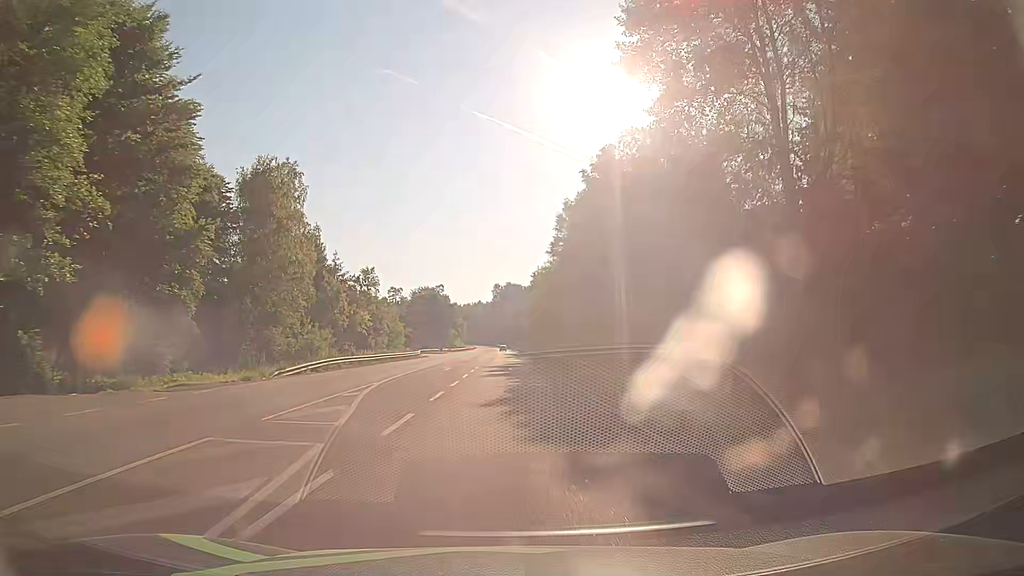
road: secondary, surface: asphalt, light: Day
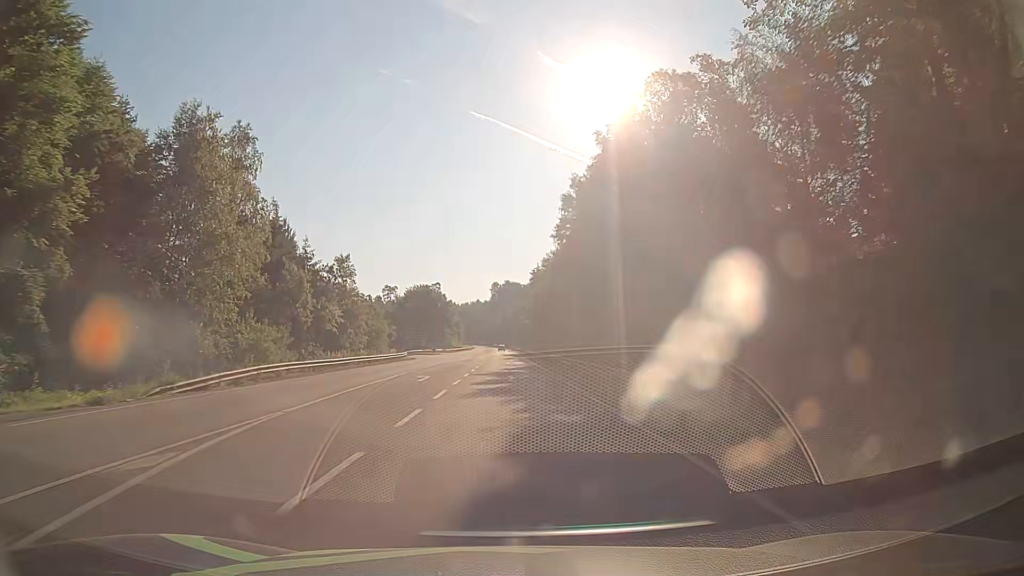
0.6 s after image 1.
(0.0, +10.7) m; 0°
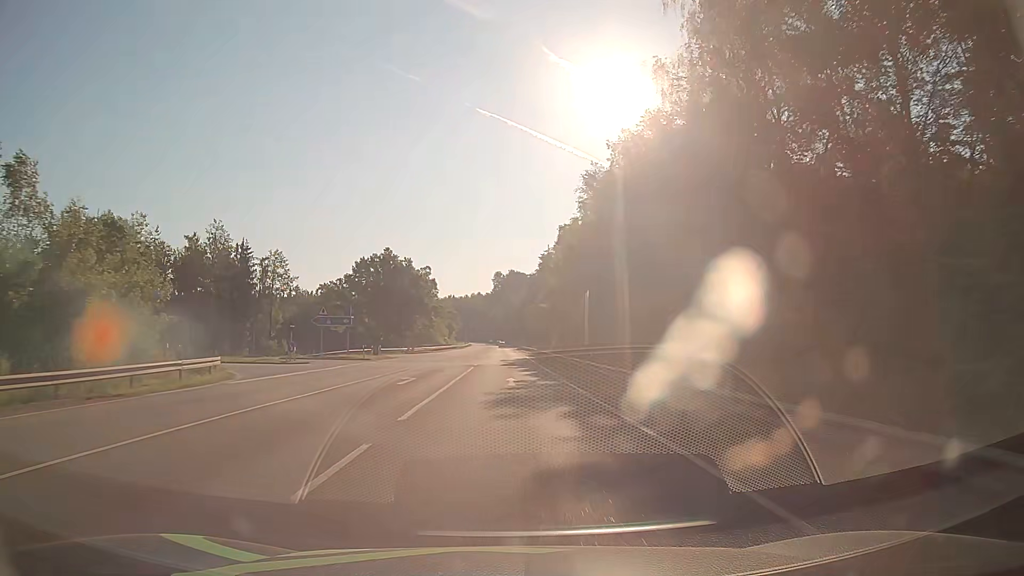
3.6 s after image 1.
(-0.1, +53.7) m; 0°
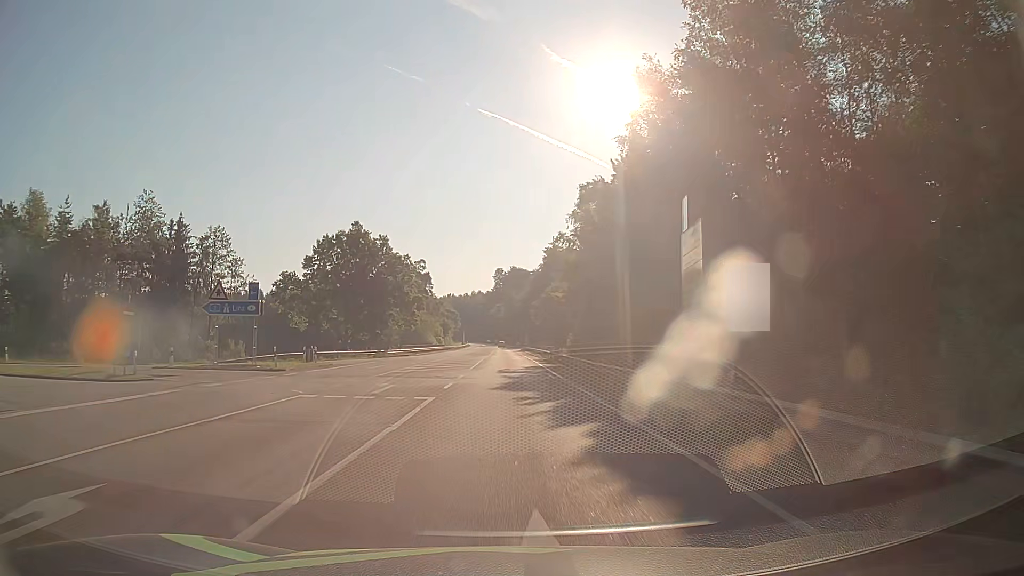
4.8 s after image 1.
(+0.1, +21.5) m; 0°
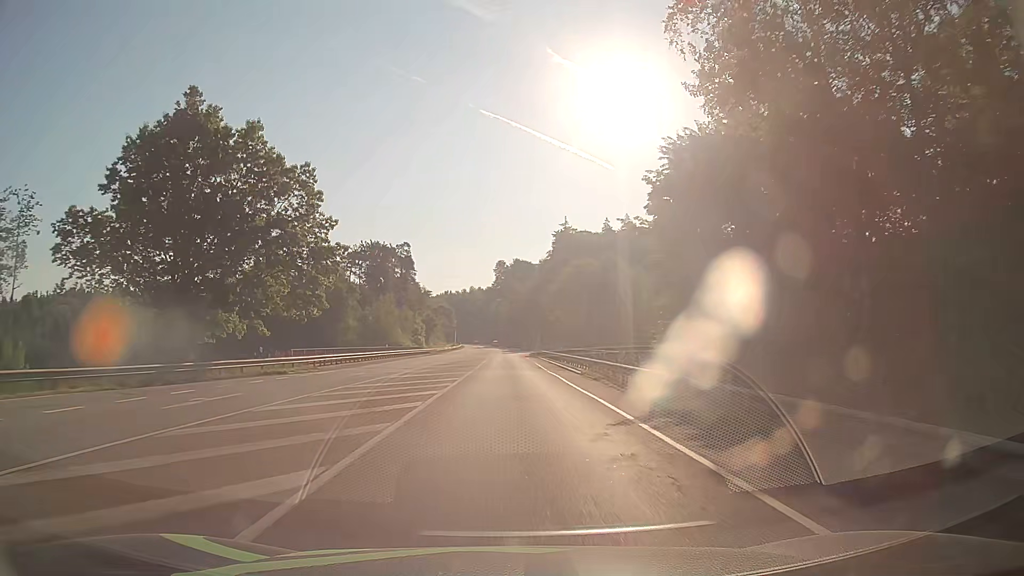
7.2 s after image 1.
(-0.1, +43.0) m; 0°
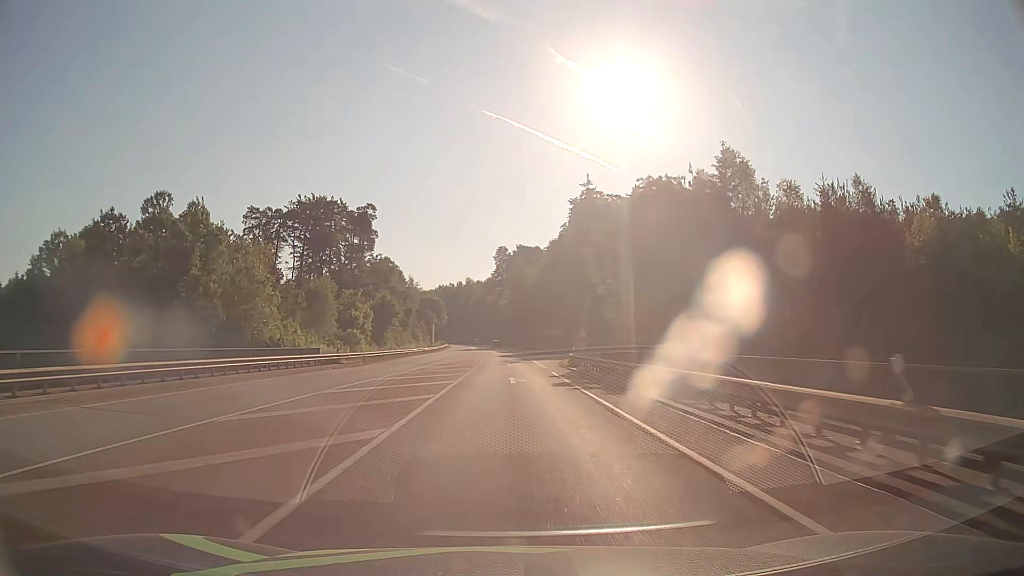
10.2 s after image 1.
(-0.1, +53.8) m; 0°
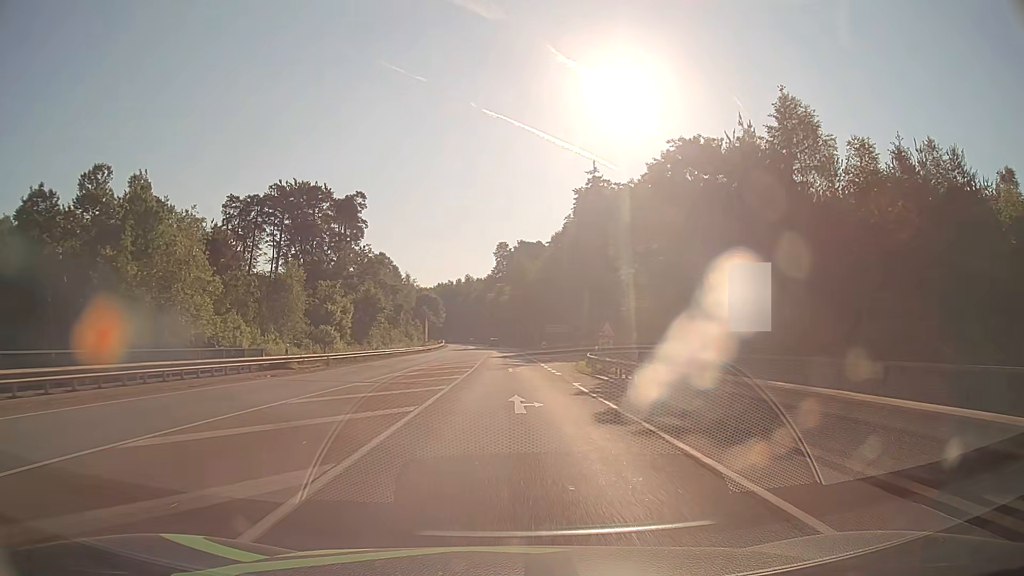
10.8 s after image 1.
(0.0, +10.7) m; 0°
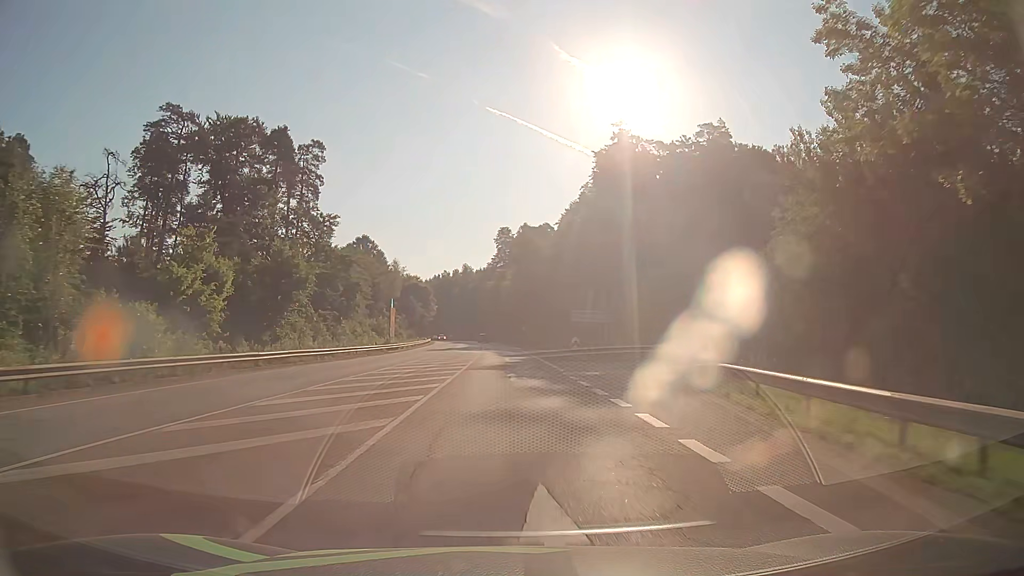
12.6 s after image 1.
(-0.1, +32.2) m; 0°
(0, +10) (0, +20) (0, +30) (0, +40) (0, +50) (-1, +60) (-1, +70) (-1, +80) (-2, +90) (-2, +100) m
